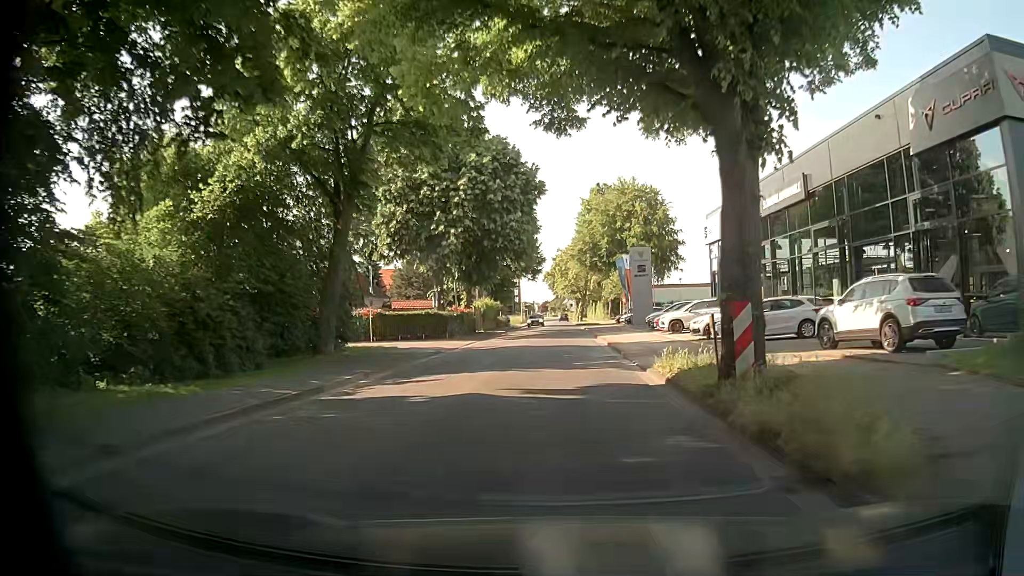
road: unclassified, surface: asphalt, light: Day
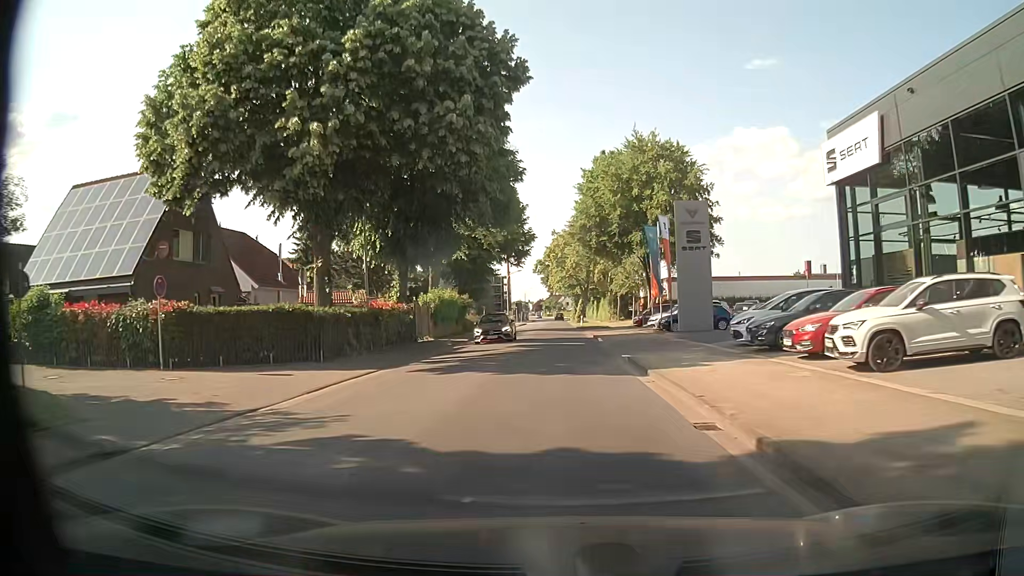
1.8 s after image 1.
(+0.2, +22.4) m; 0°
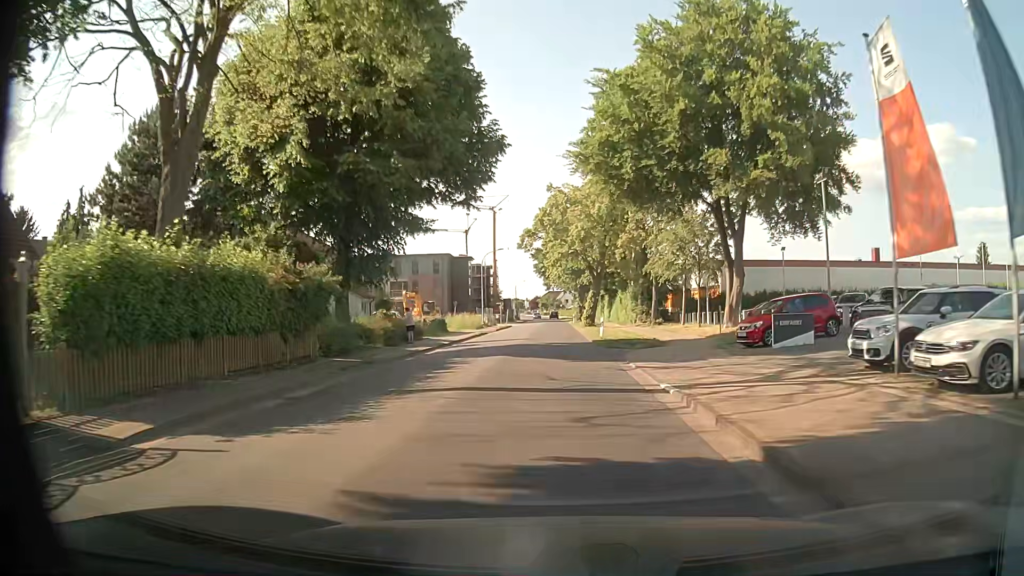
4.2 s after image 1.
(+0.2, +31.1) m; +1°
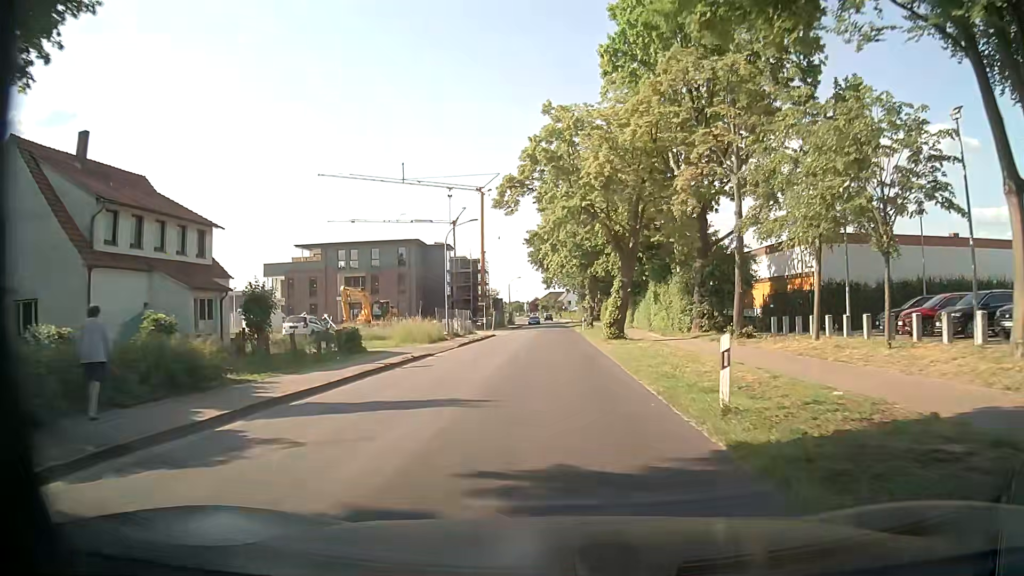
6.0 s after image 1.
(-0.2, +23.1) m; 0°
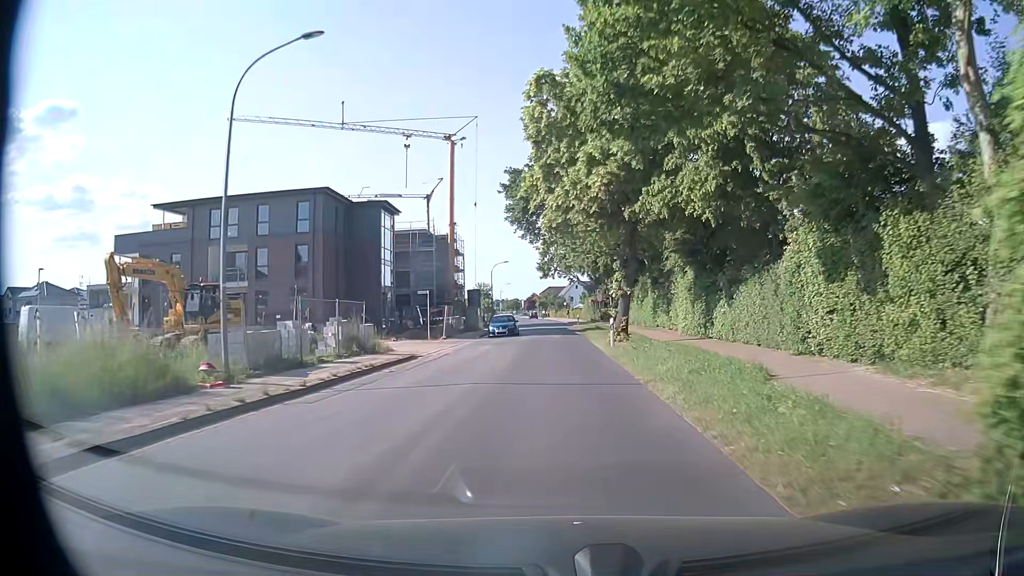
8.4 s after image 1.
(+0.1, +30.5) m; 0°
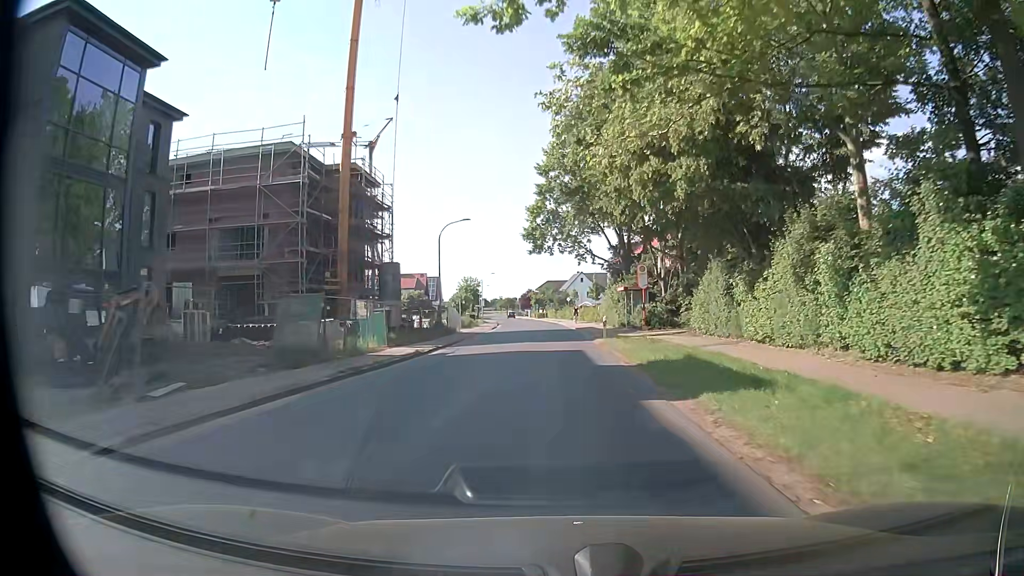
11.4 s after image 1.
(+0.1, +38.2) m; +1°
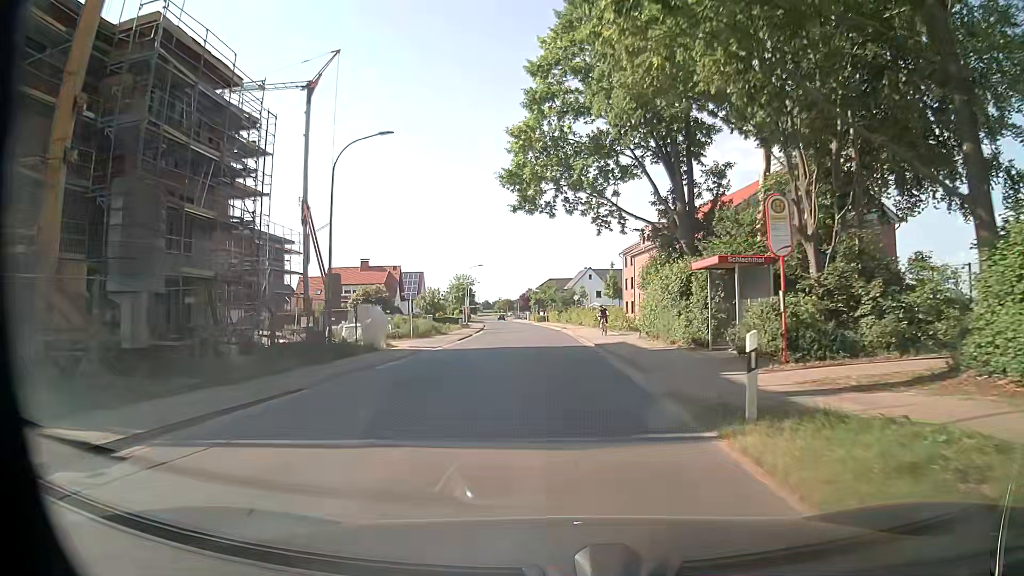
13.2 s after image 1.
(-0.2, +23.6) m; -1°
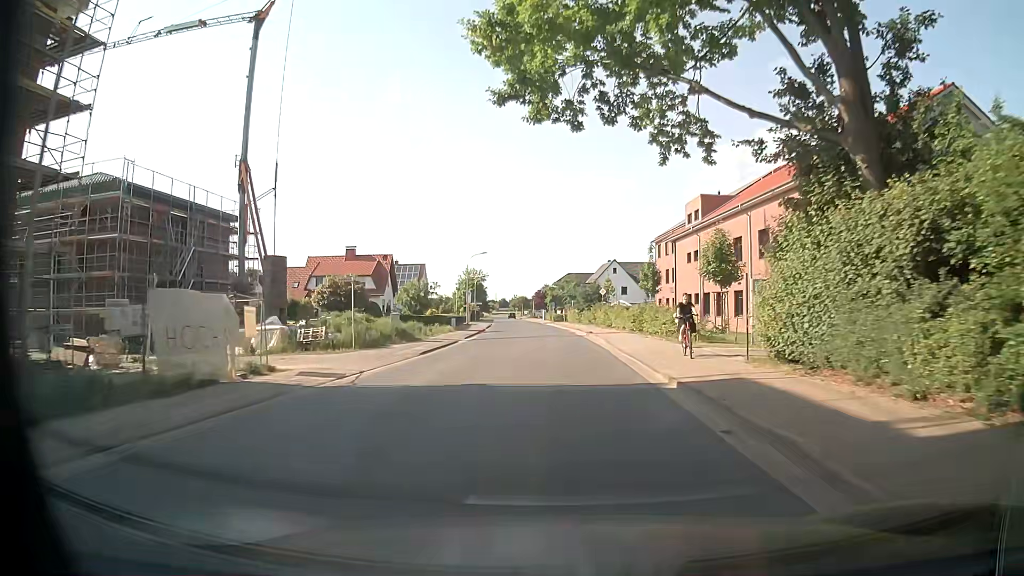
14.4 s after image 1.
(0.0, +15.9) m; -1°
(0, +10) (0, +20) (0, +30) (-1, +40) (-1, +50) (-2, +60) (-2, +70) (-3, +80) (-4, +90) (-5, +100) m
